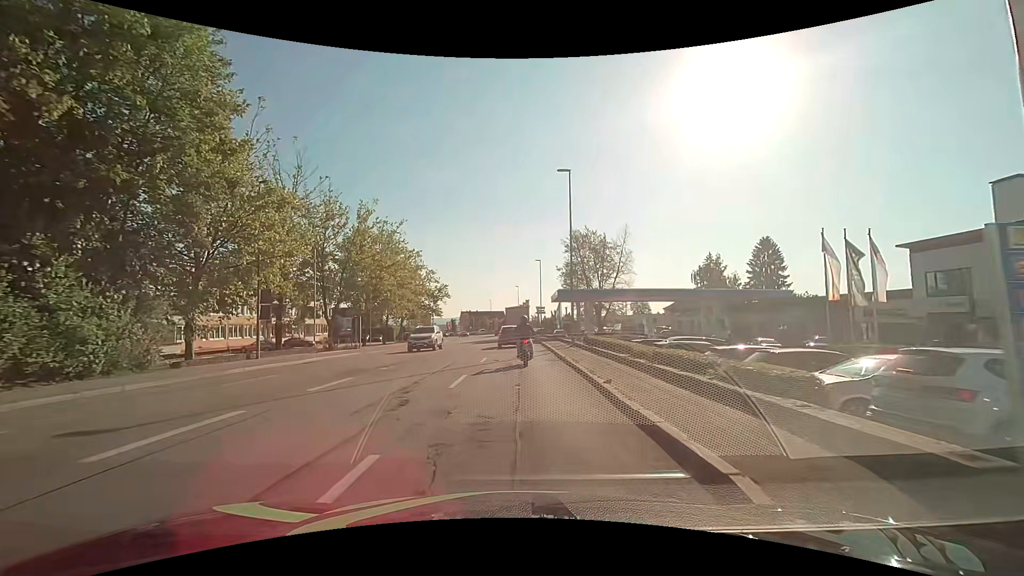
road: tertiary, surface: asphalt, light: Day
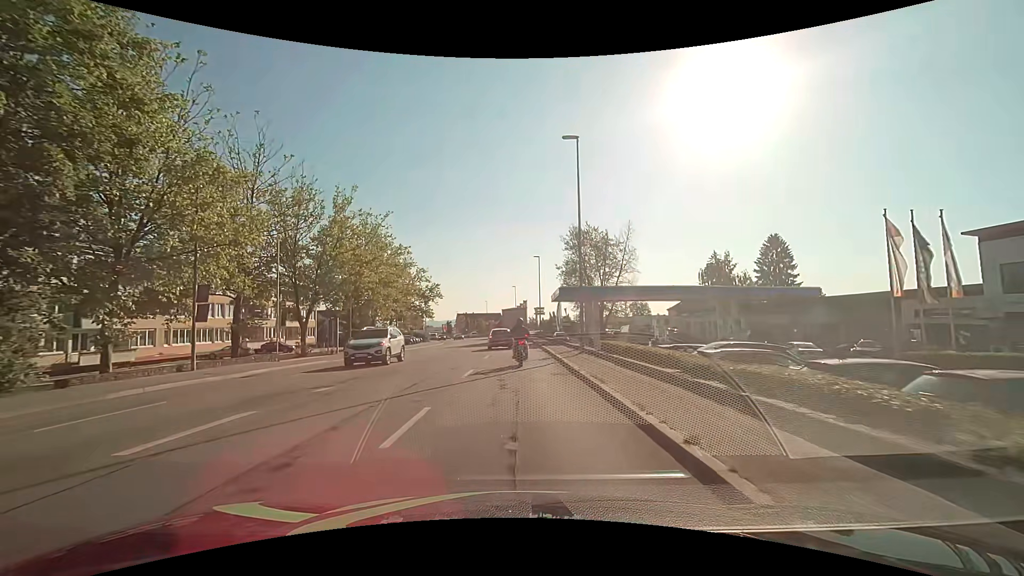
(0.0, +5.3) m; 0°
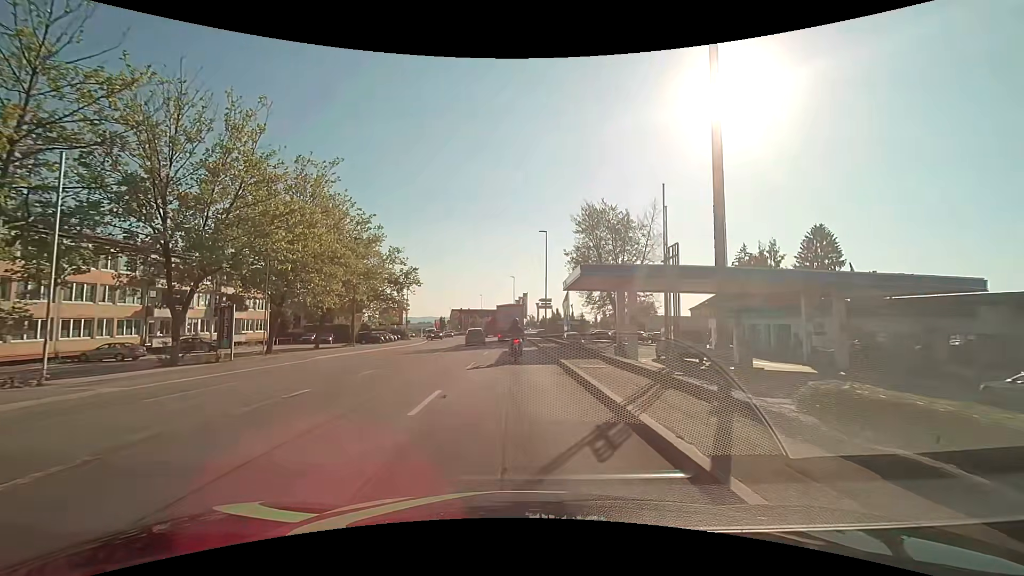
(+0.1, +15.7) m; 0°
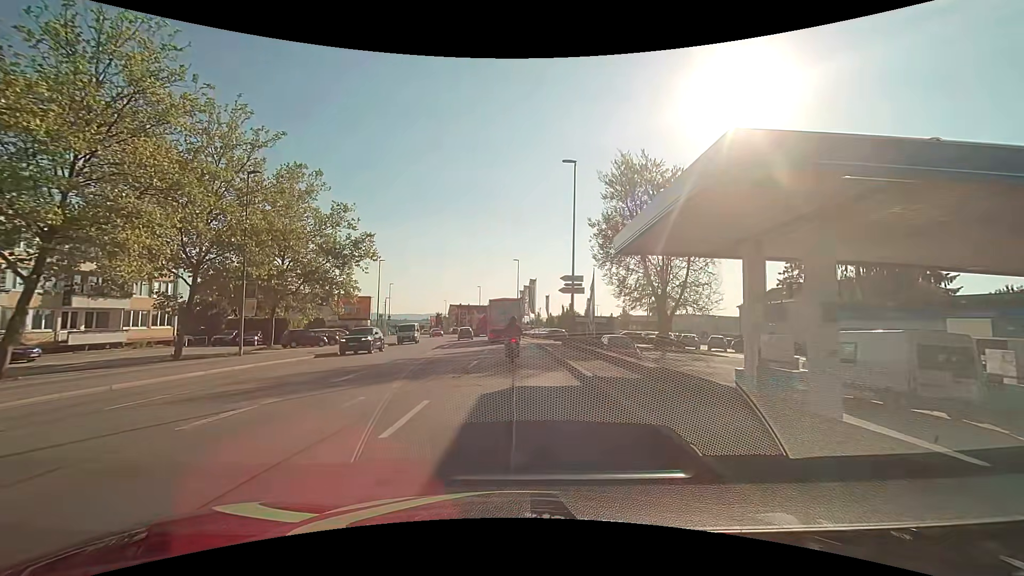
(+0.1, +19.5) m; -1°
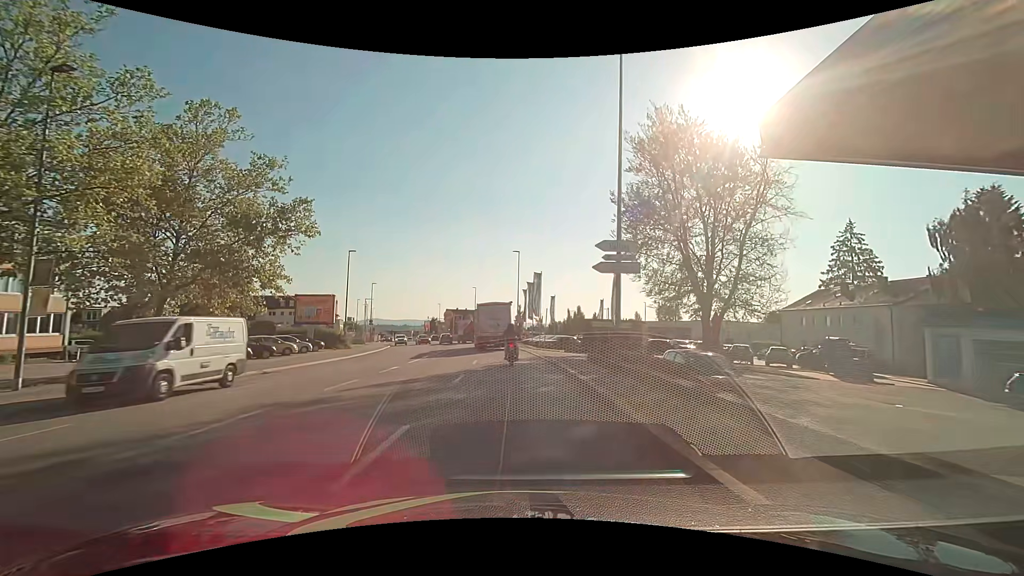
(+0.1, +12.0) m; +1°
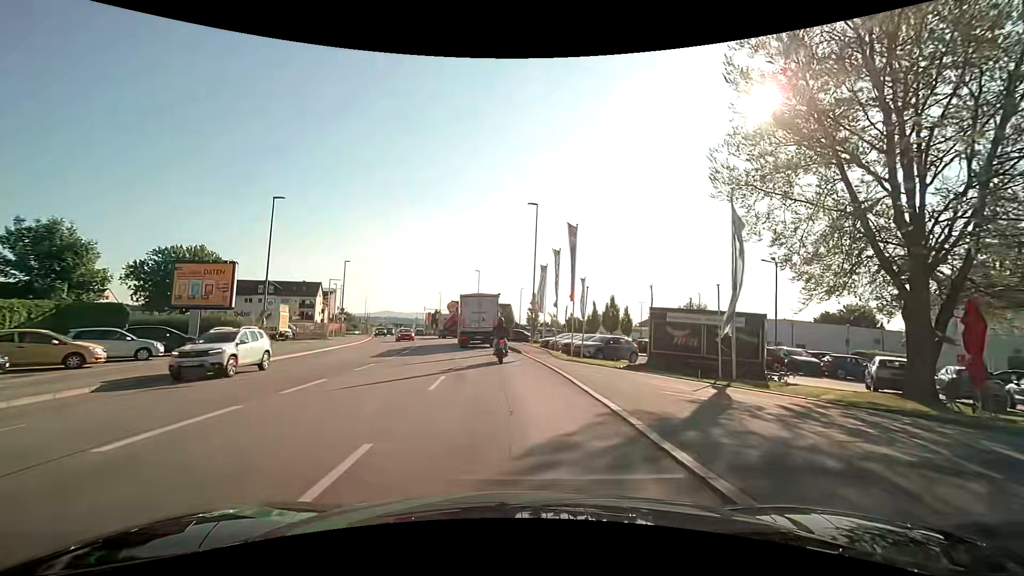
(-0.2, +19.3) m; -1°
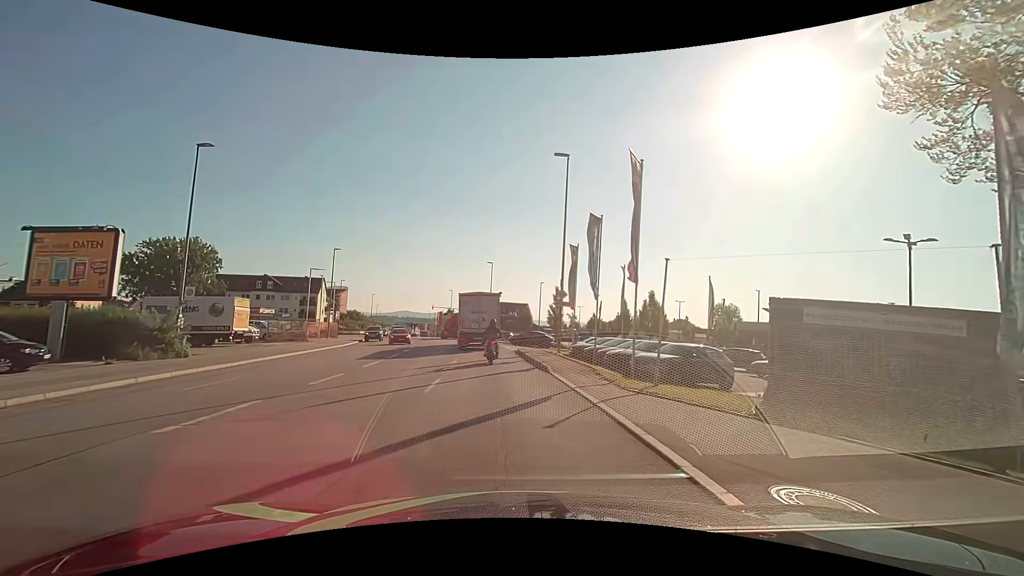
(-0.3, +10.4) m; -3°
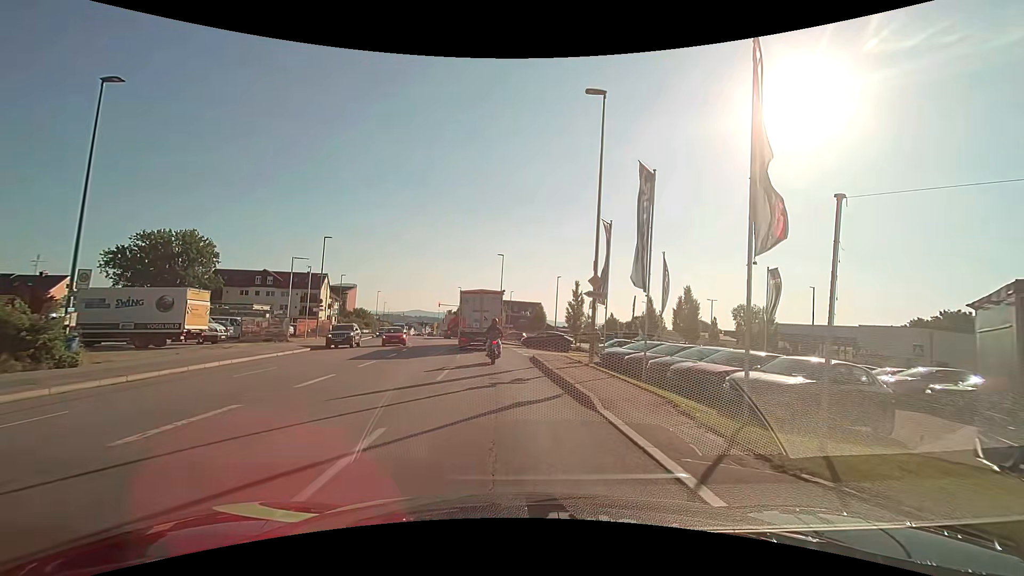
(-0.1, +6.9) m; -1°
(0, +10) (-1, +20) (-1, +30) (-3, +40) (-4, +50) (-6, +60) (-8, +69) (-10, +79) (-13, +89) (-15, +99) m
